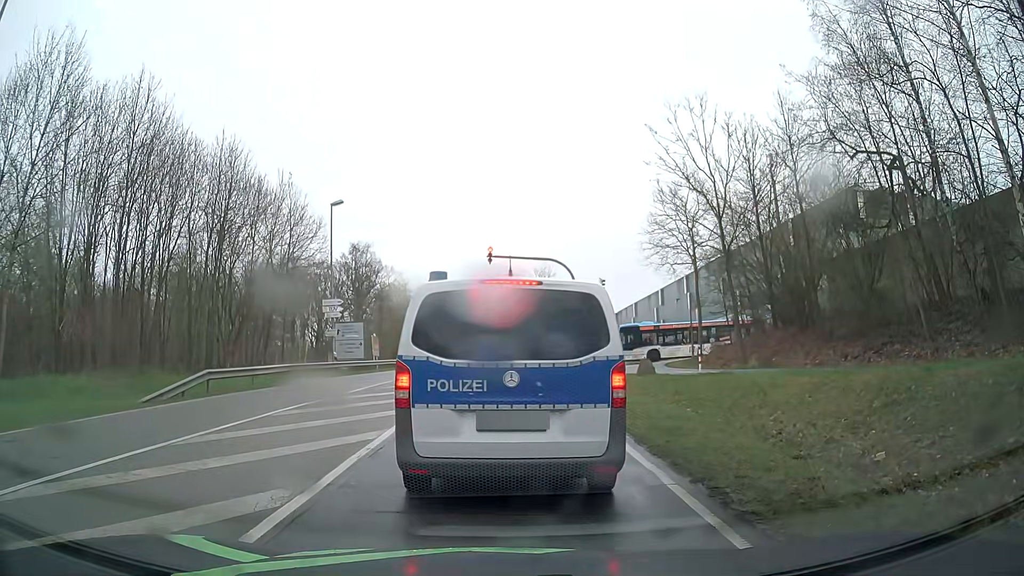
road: secondary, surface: asphalt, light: Day
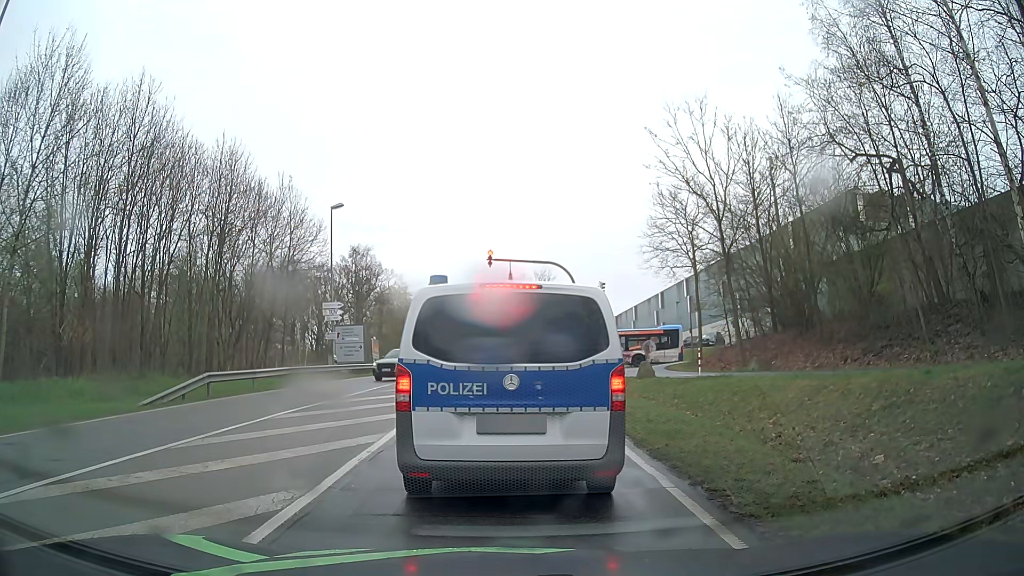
(0.0, +0.1) m; 0°
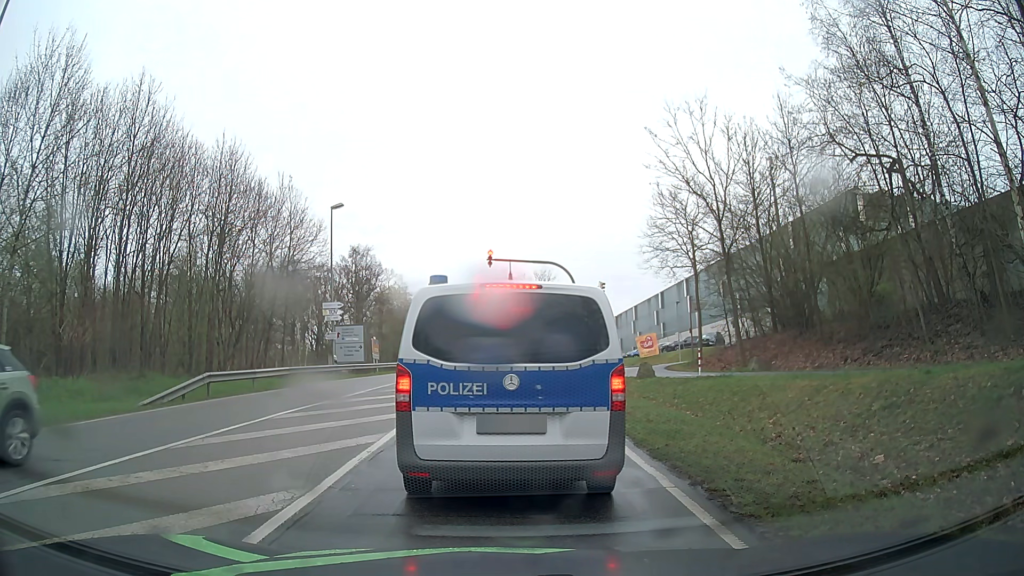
(0.0, 0.0) m; 0°
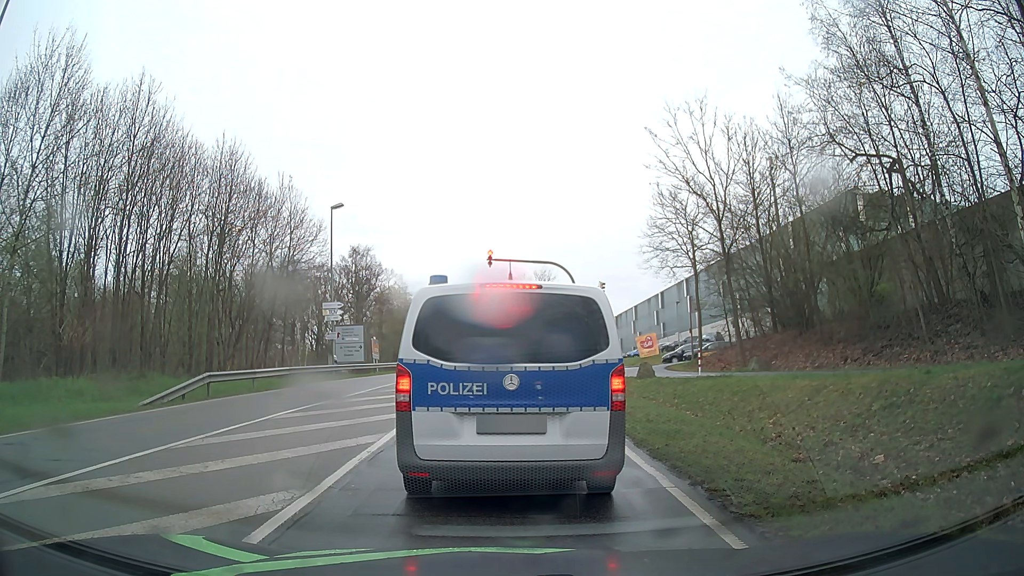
(0.0, 0.0) m; 0°
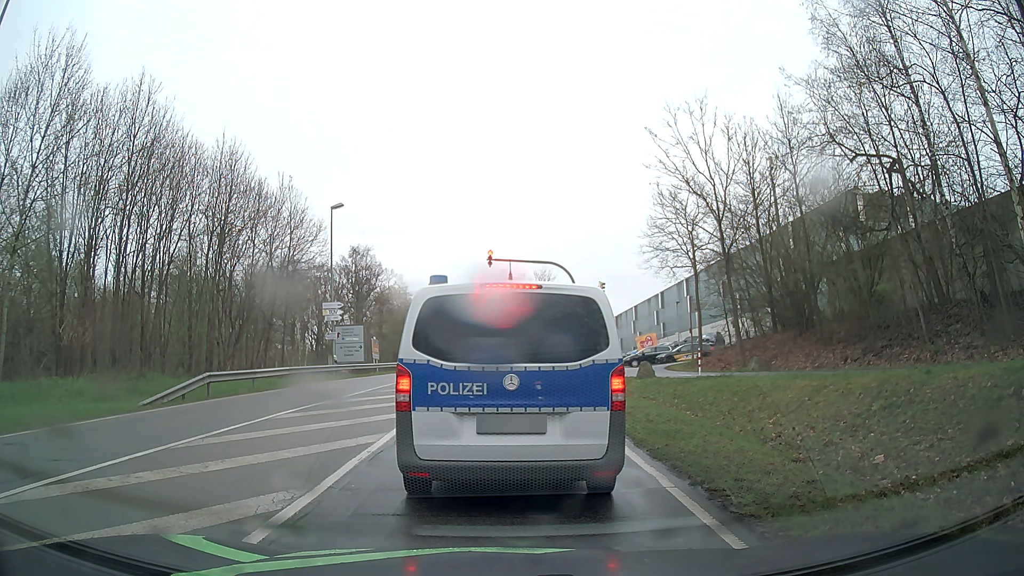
(0.0, 0.0) m; 0°
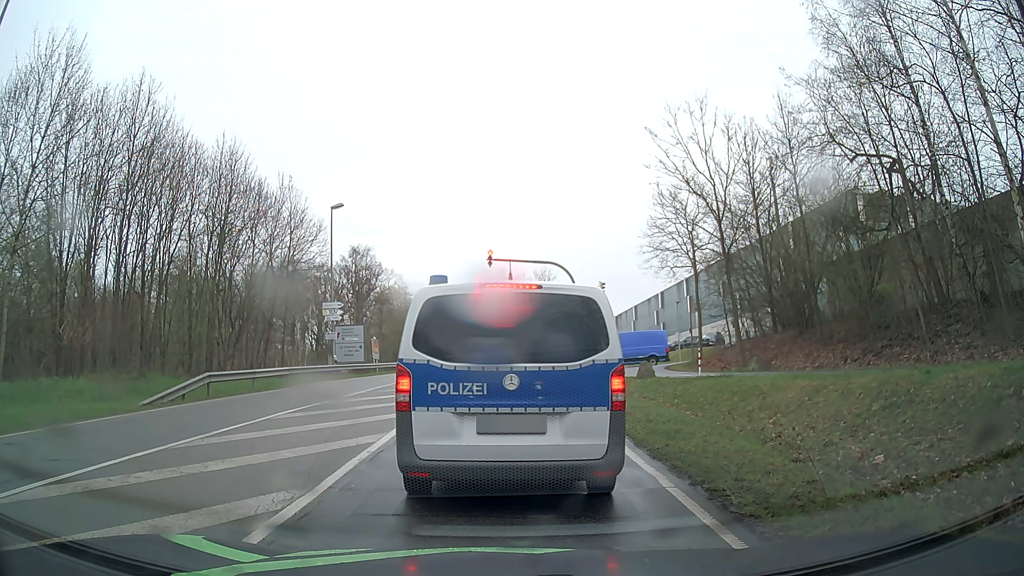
(0.0, 0.0) m; 0°
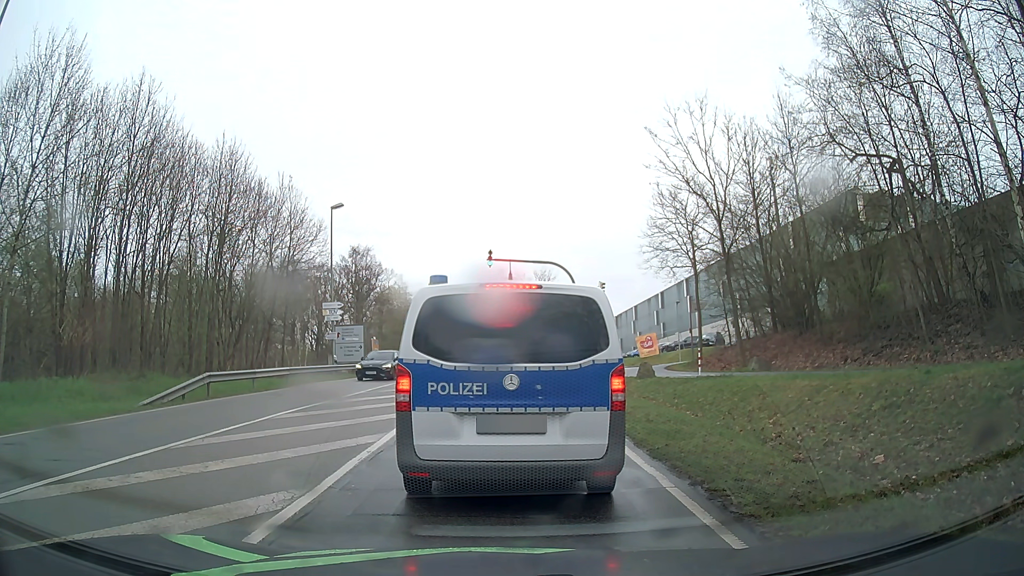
(0.0, 0.0) m; 0°
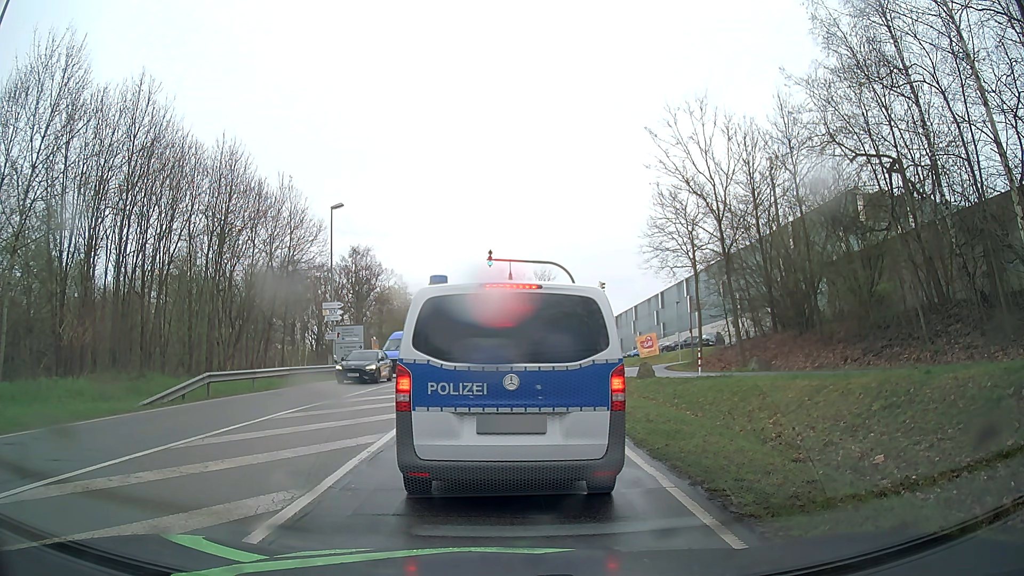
(0.0, 0.0) m; 0°
